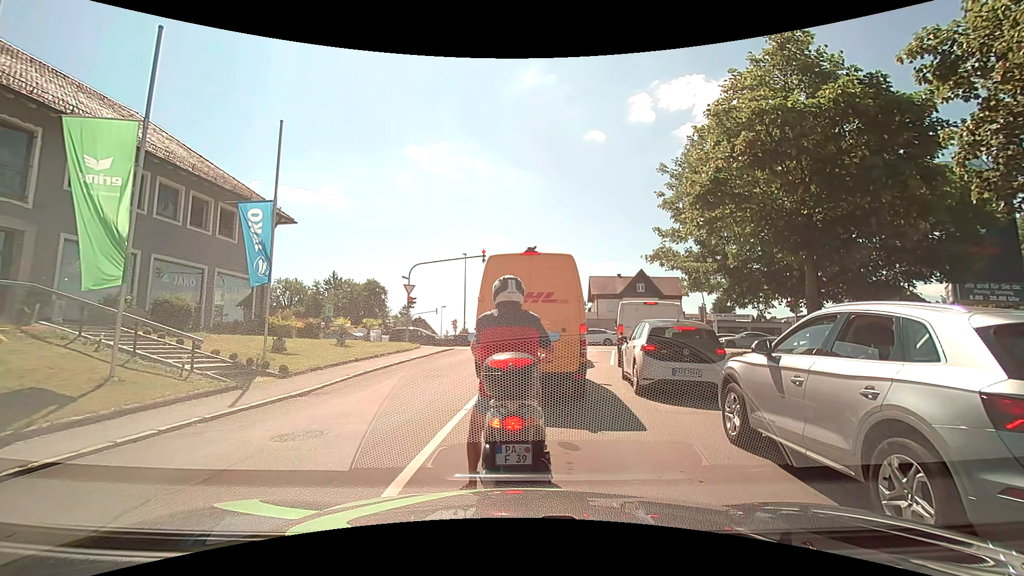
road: residential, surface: asphalt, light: Day
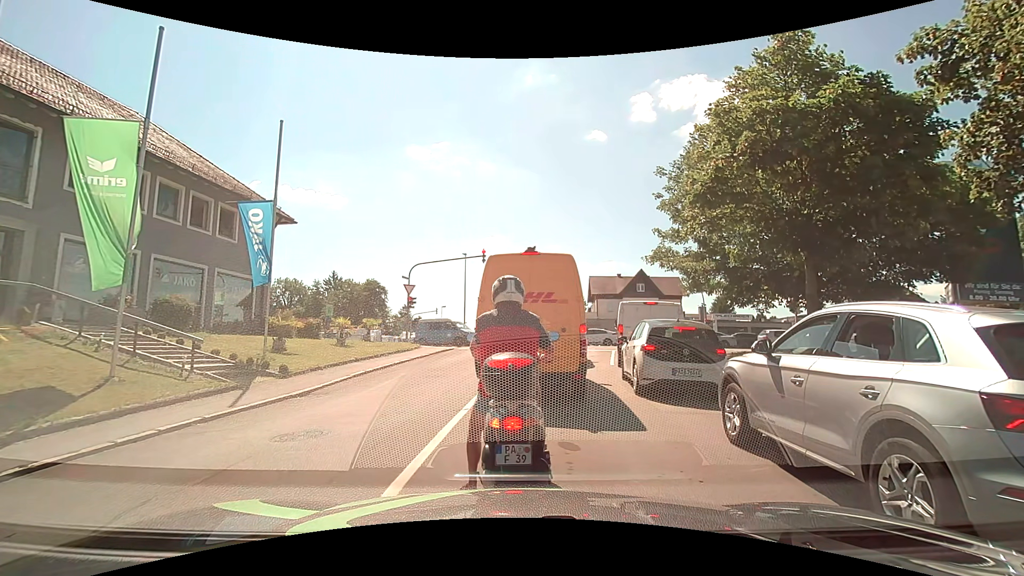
(0.0, 0.0) m; 0°
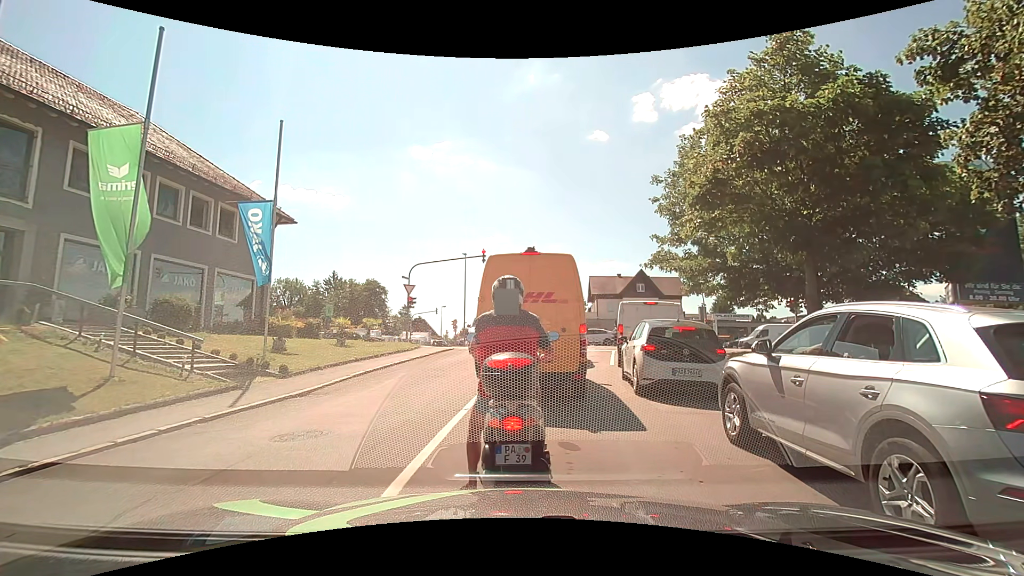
(0.0, 0.0) m; 0°
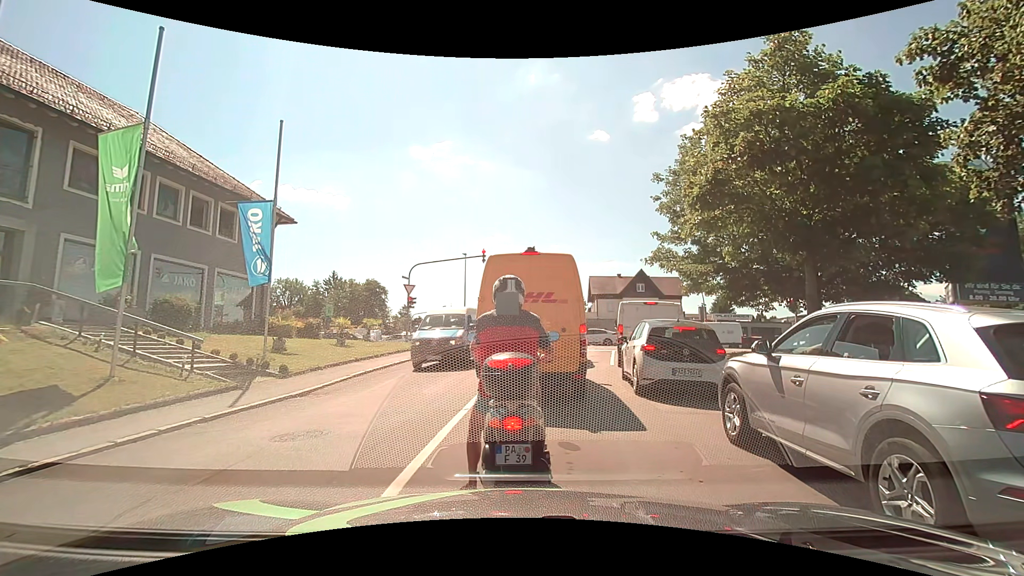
(0.0, 0.0) m; 0°
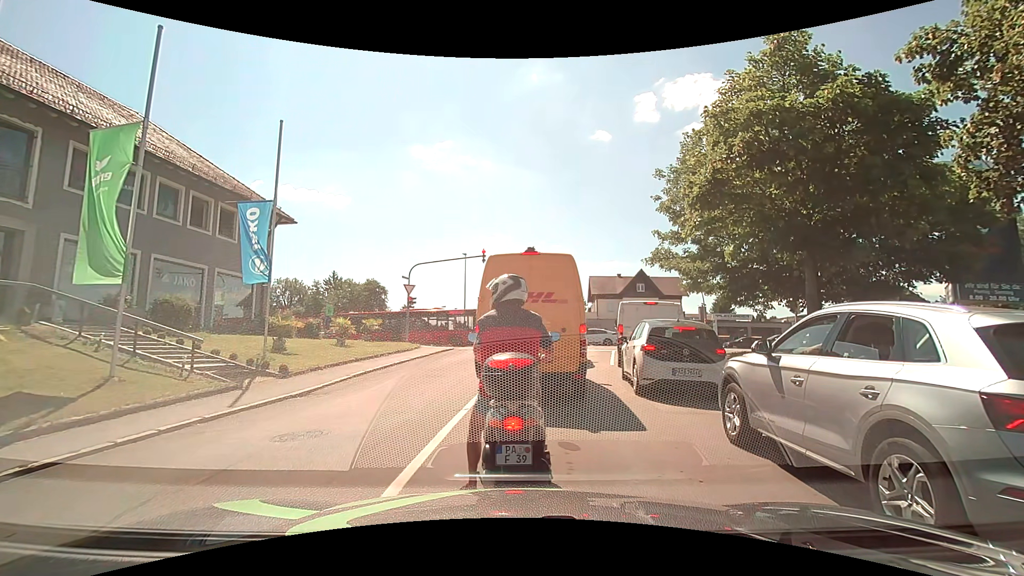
(0.0, 0.0) m; 0°
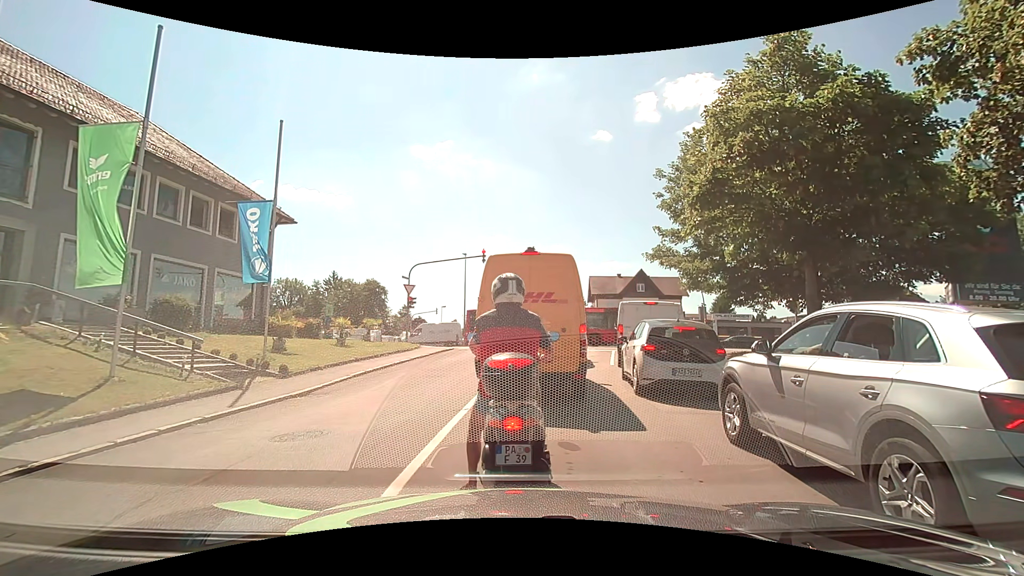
(0.0, 0.0) m; 0°
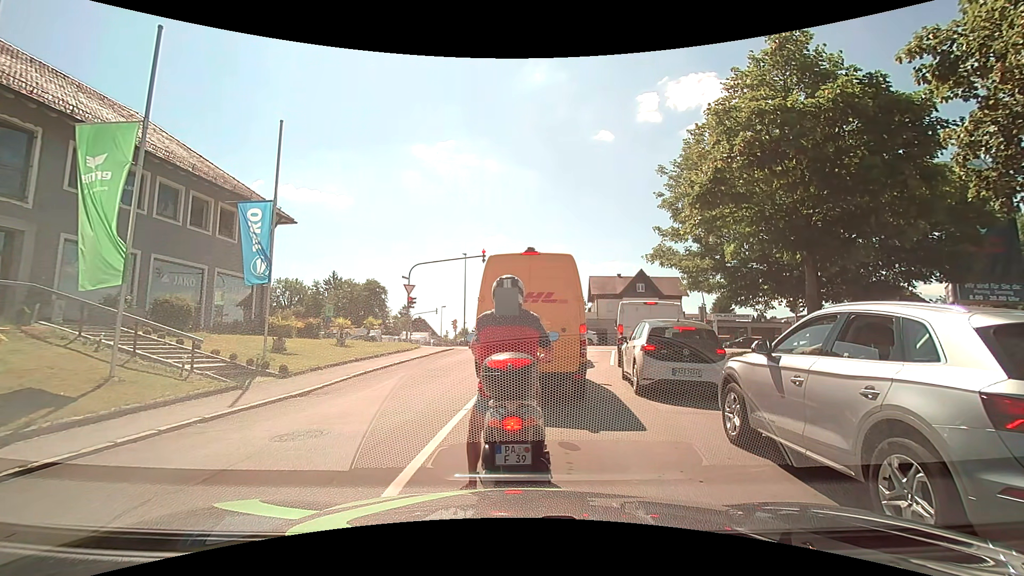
(0.0, 0.0) m; 0°
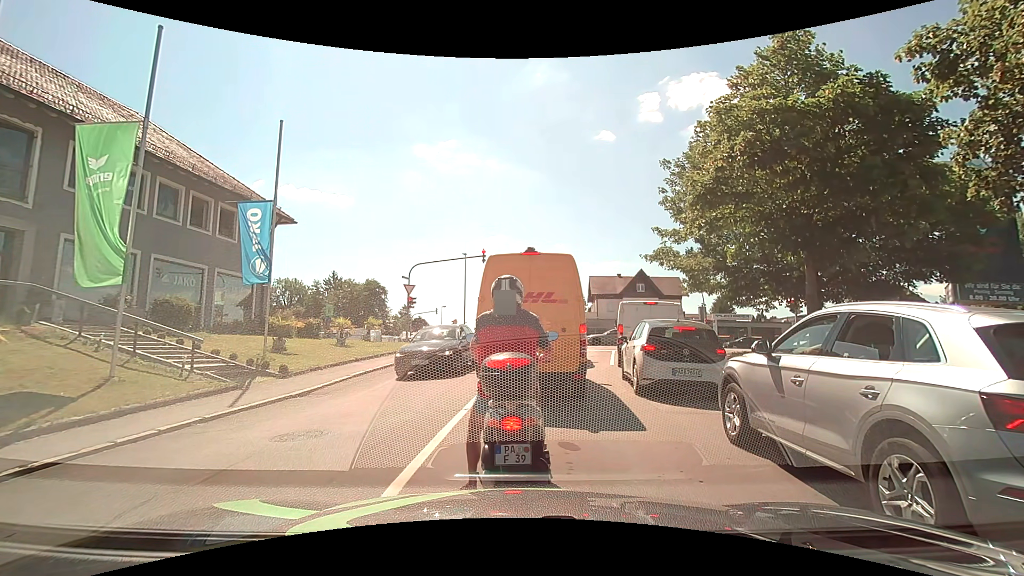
(0.0, 0.0) m; 0°
(0, +10) (+2, +20) (+3, +30) (+2, +40) (-5, +47) (-14, +50) (-24, +51) (-34, +52) (-44, +54) (-54, +55) m
